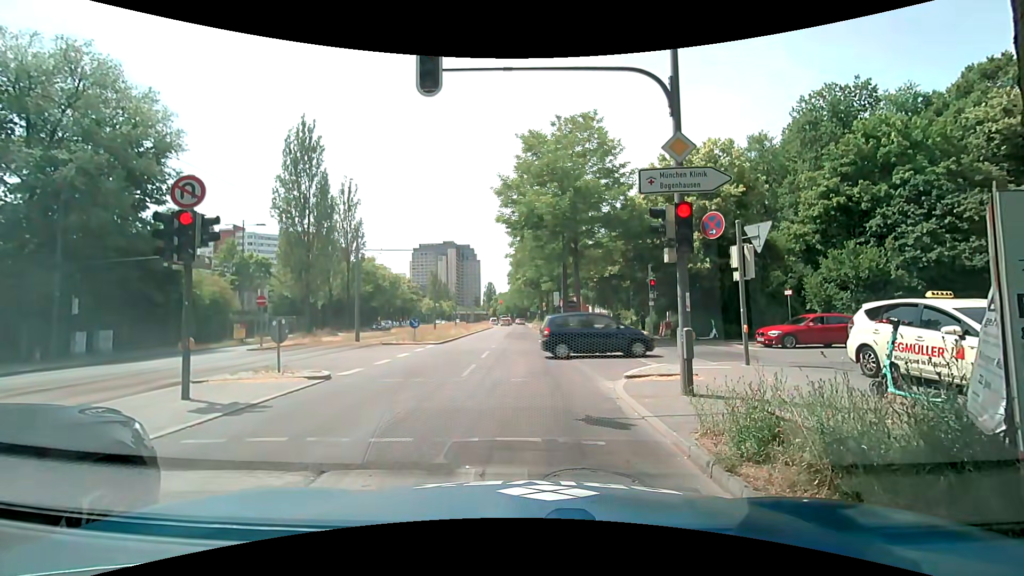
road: secondary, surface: asphalt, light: Day
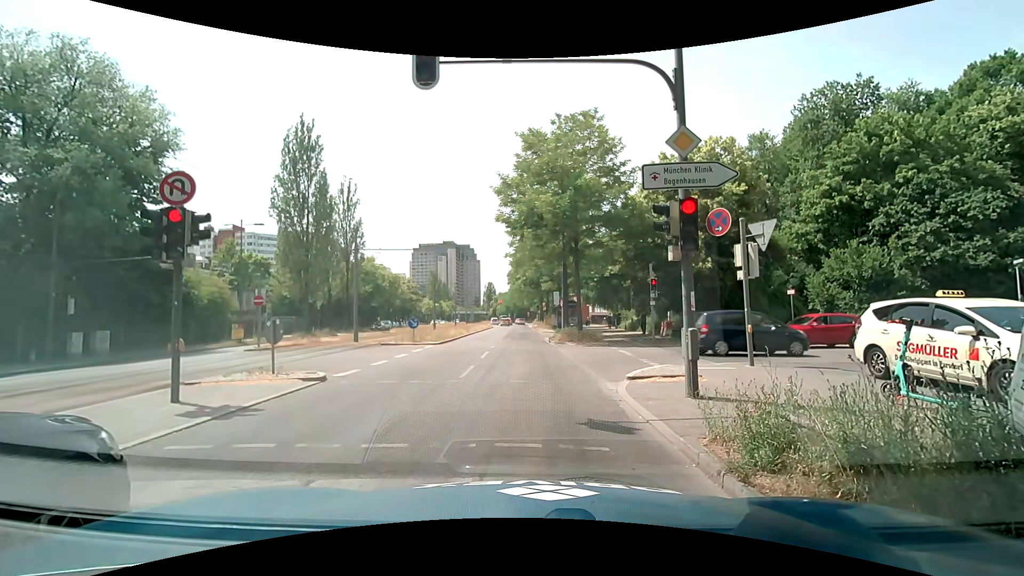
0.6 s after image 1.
(0.0, +0.2) m; 0°
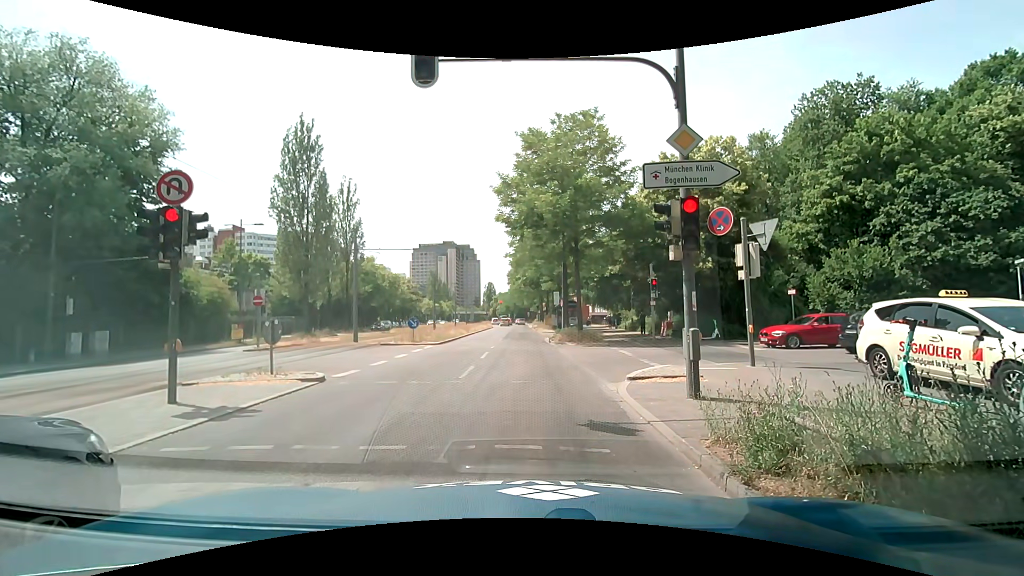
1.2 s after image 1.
(0.0, +0.1) m; 0°
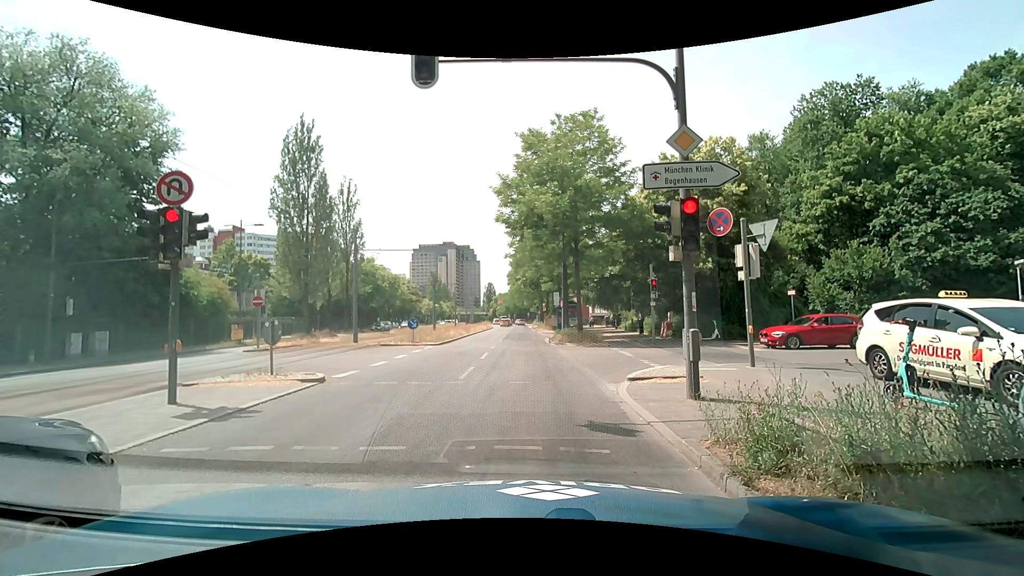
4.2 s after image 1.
(0.0, +0.1) m; 0°
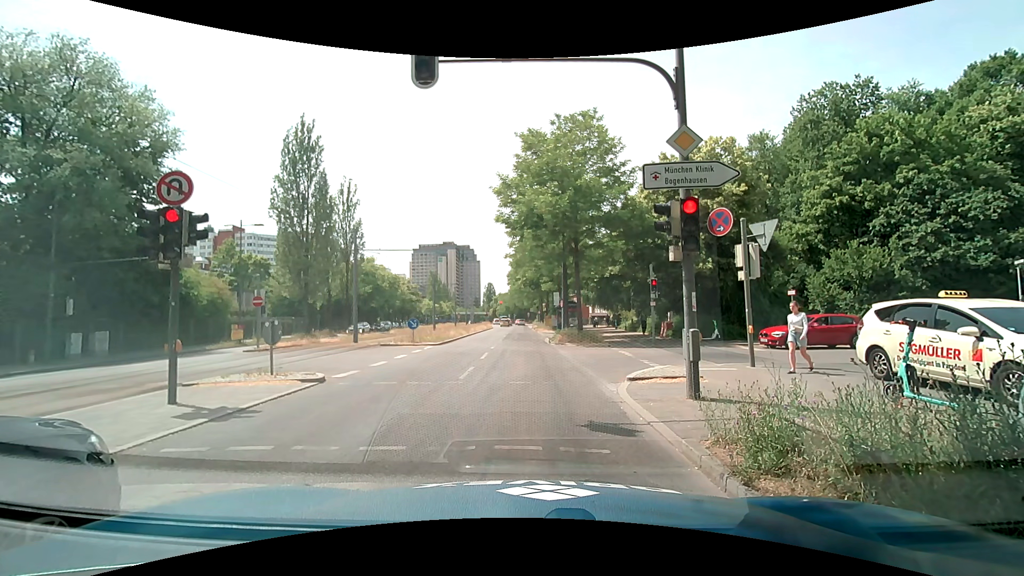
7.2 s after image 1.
(0.0, 0.0) m; 0°
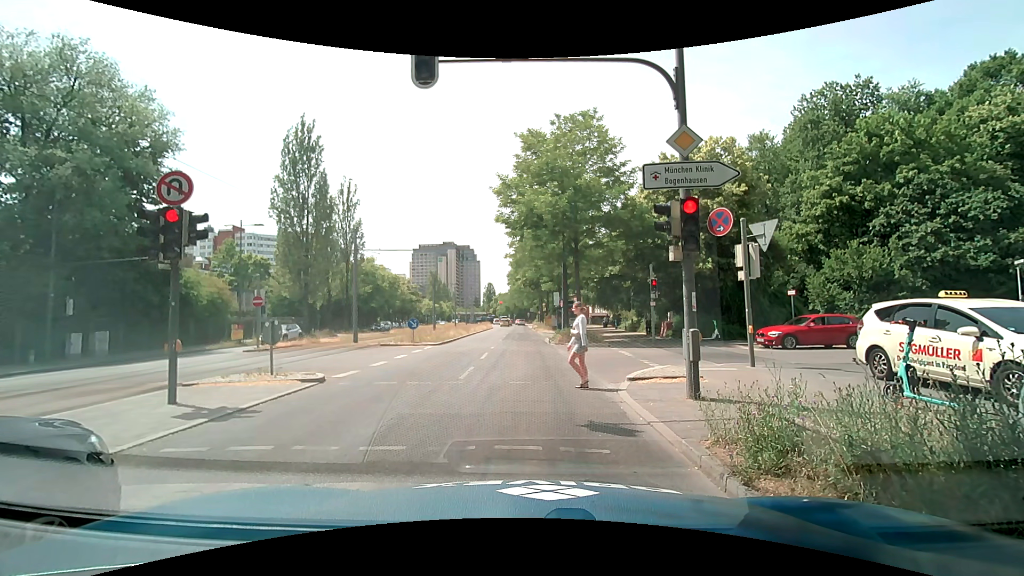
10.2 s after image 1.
(0.0, 0.0) m; 0°
